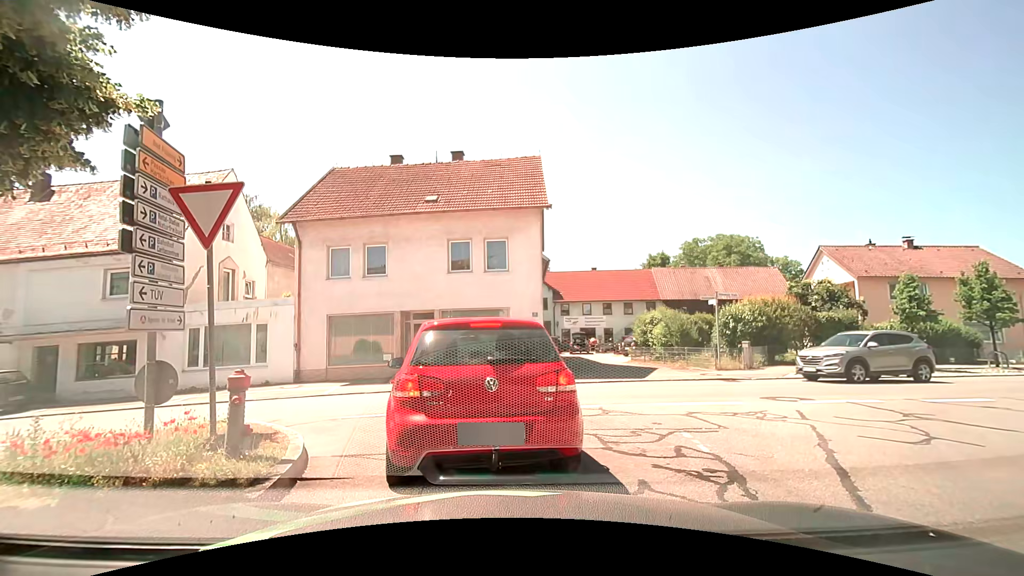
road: unclassified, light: Day
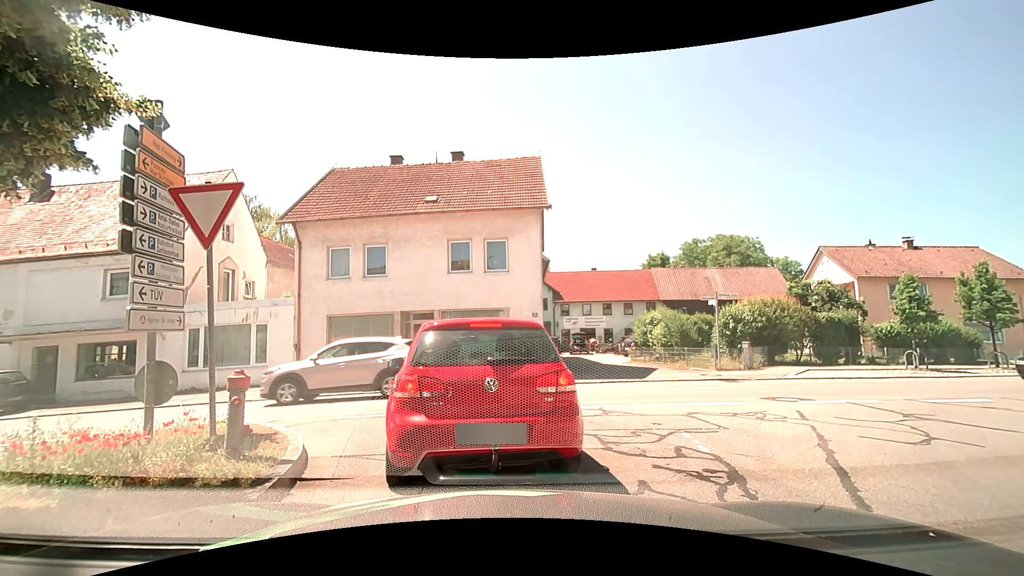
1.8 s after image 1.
(0.0, +0.1) m; 0°
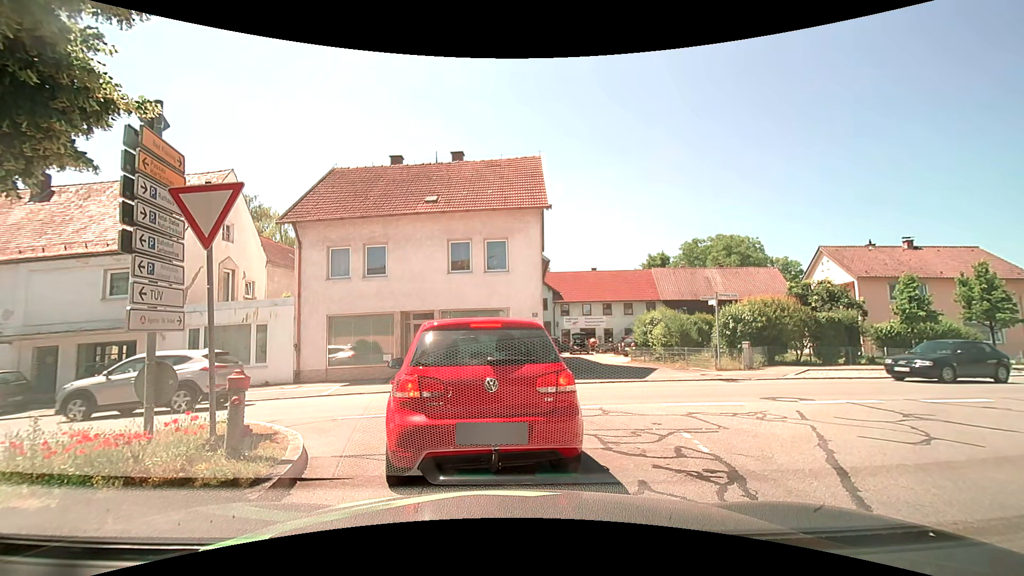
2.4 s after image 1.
(0.0, 0.0) m; 0°
